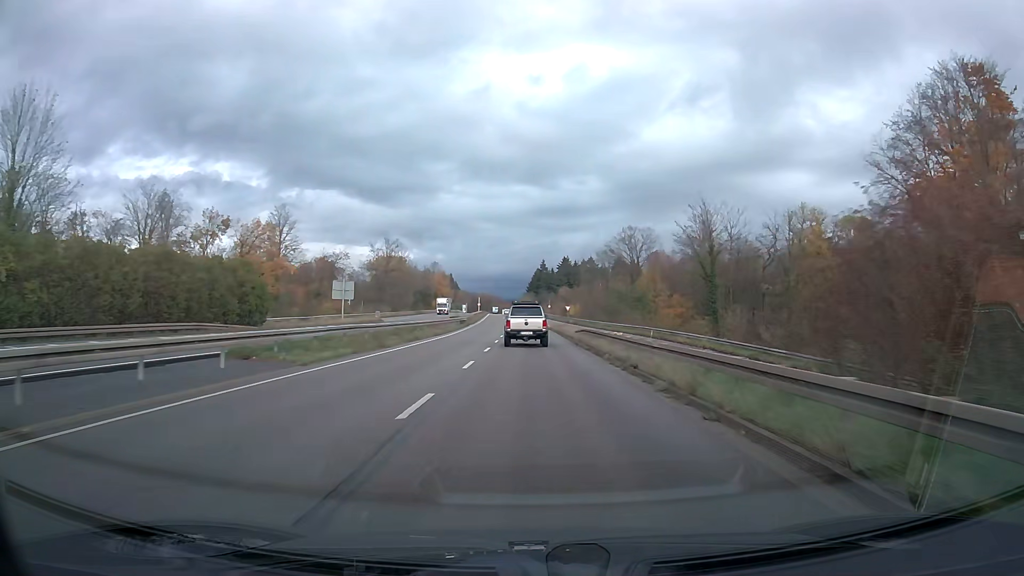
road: trunk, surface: asphalt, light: Day
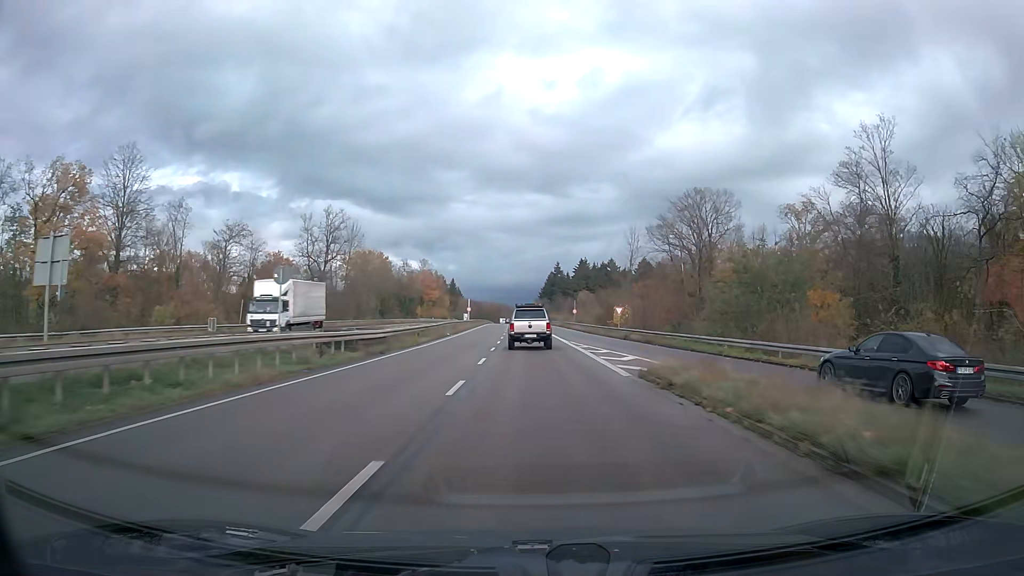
(-0.5, +49.8) m; -1°
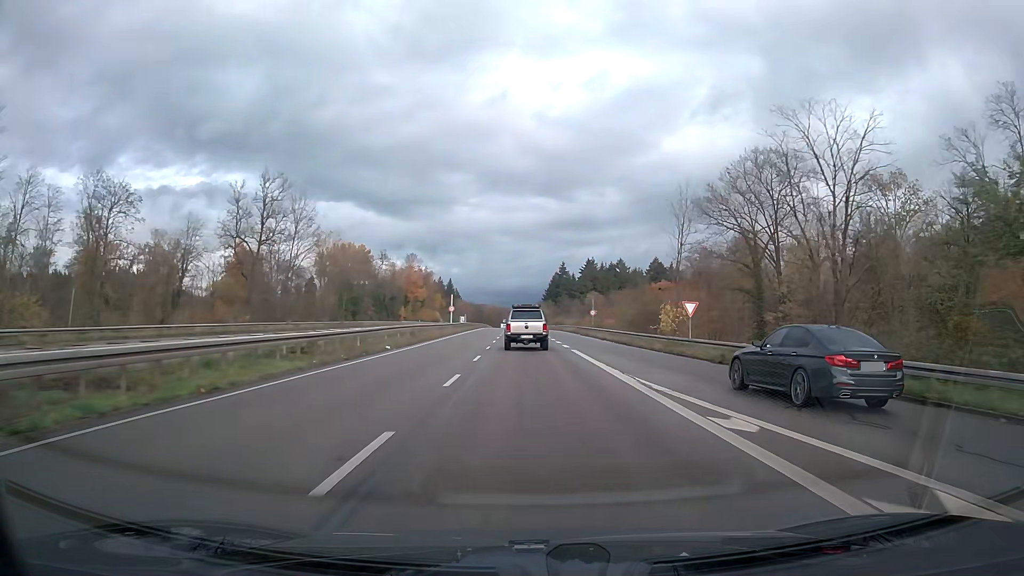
(-0.1, +24.9) m; 0°
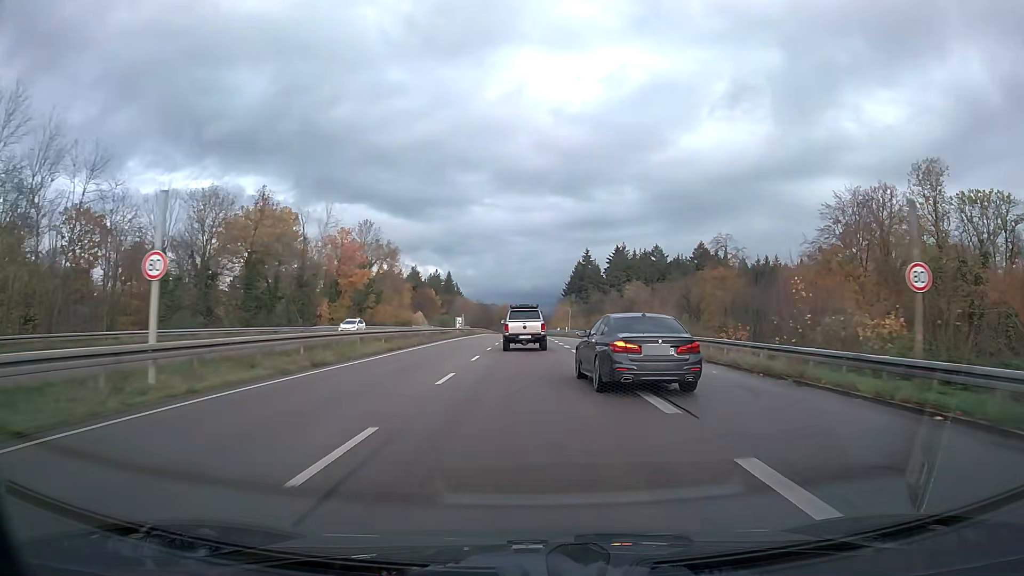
(-0.7, +61.9) m; -1°
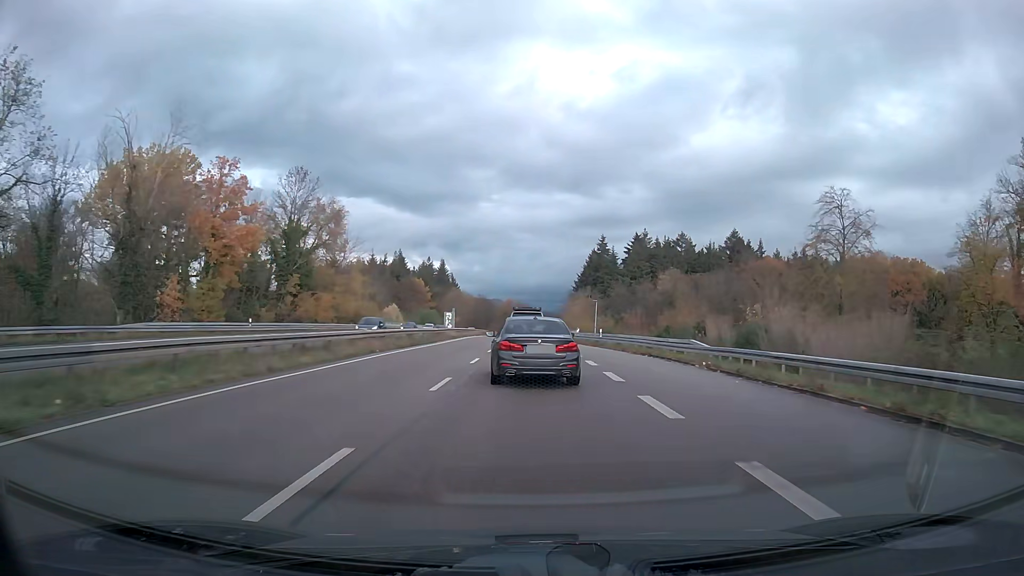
(-0.1, +36.8) m; 0°
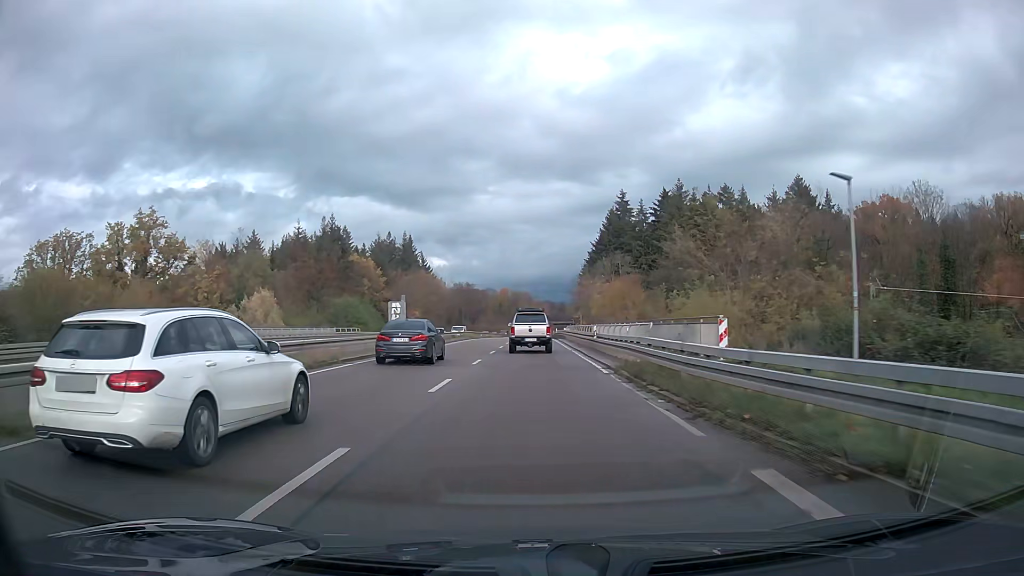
(+0.1, +62.0) m; 0°
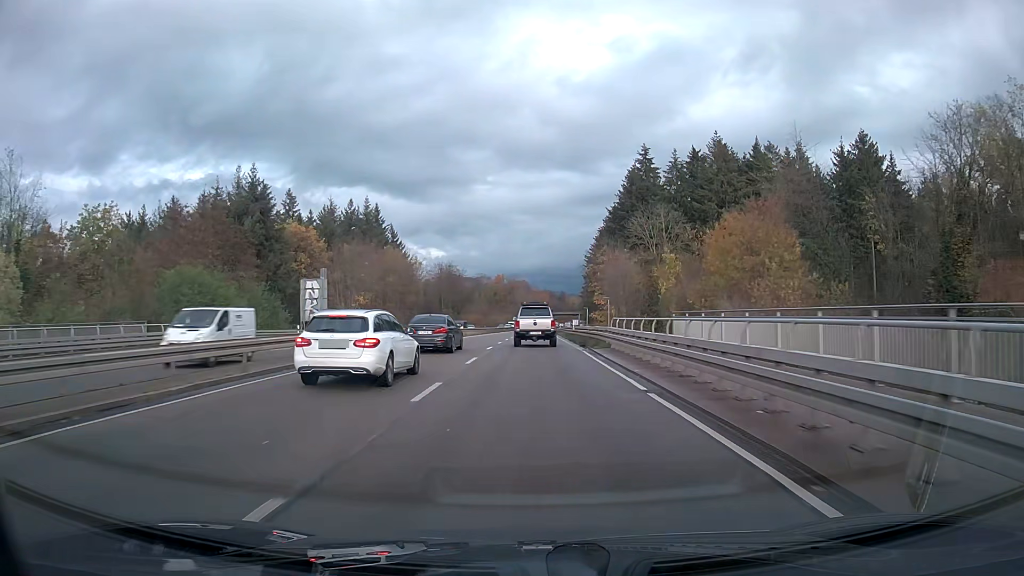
(+0.1, +37.6) m; 0°
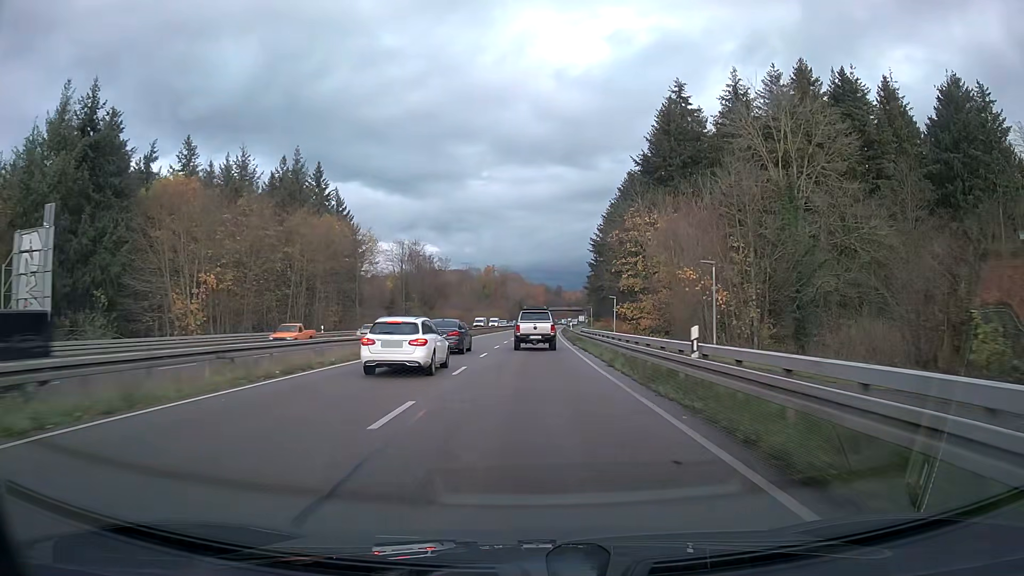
(+0.2, +37.7) m; +1°
